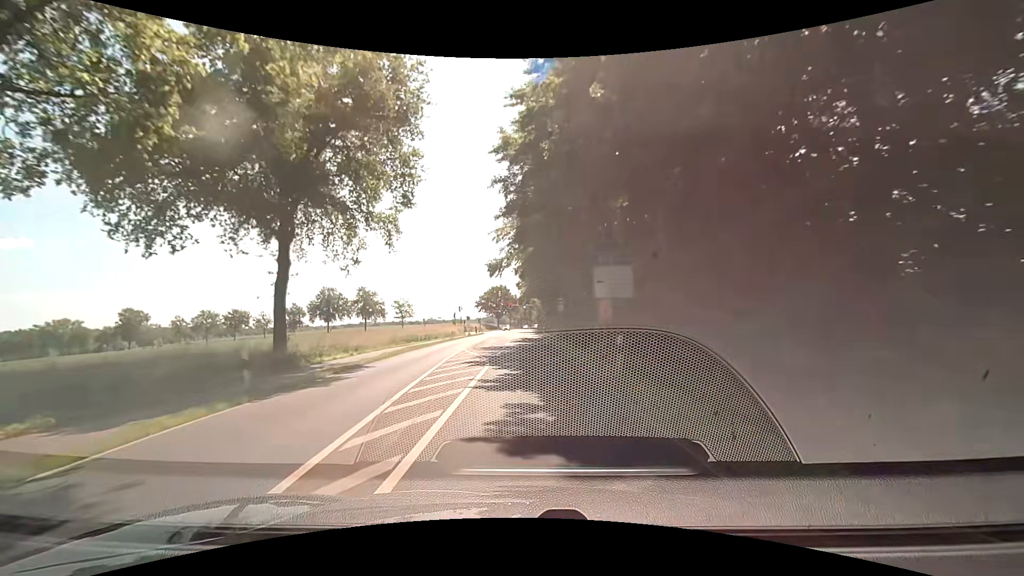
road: secondary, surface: asphalt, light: Day
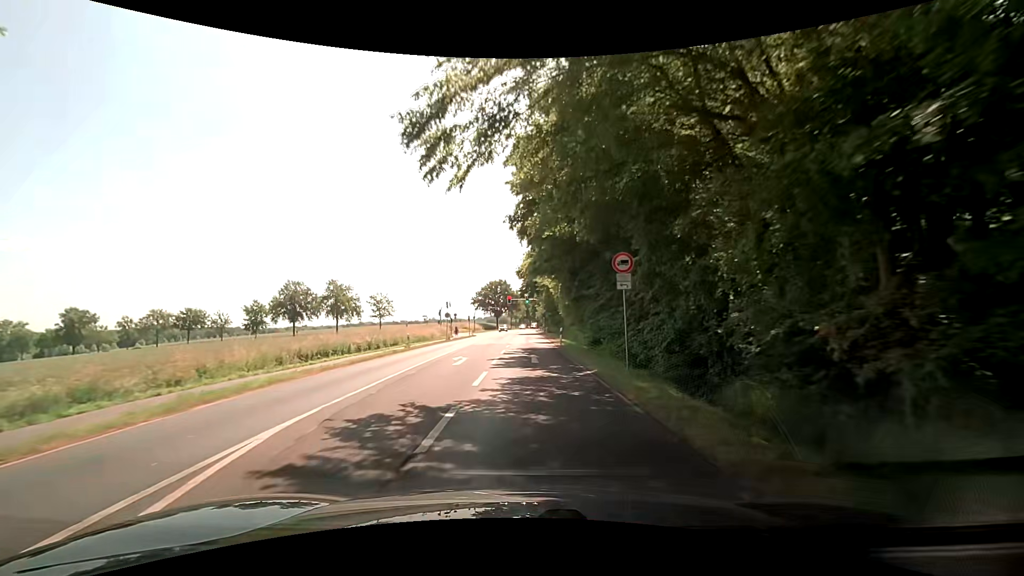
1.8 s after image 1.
(-0.3, +22.6) m; -1°
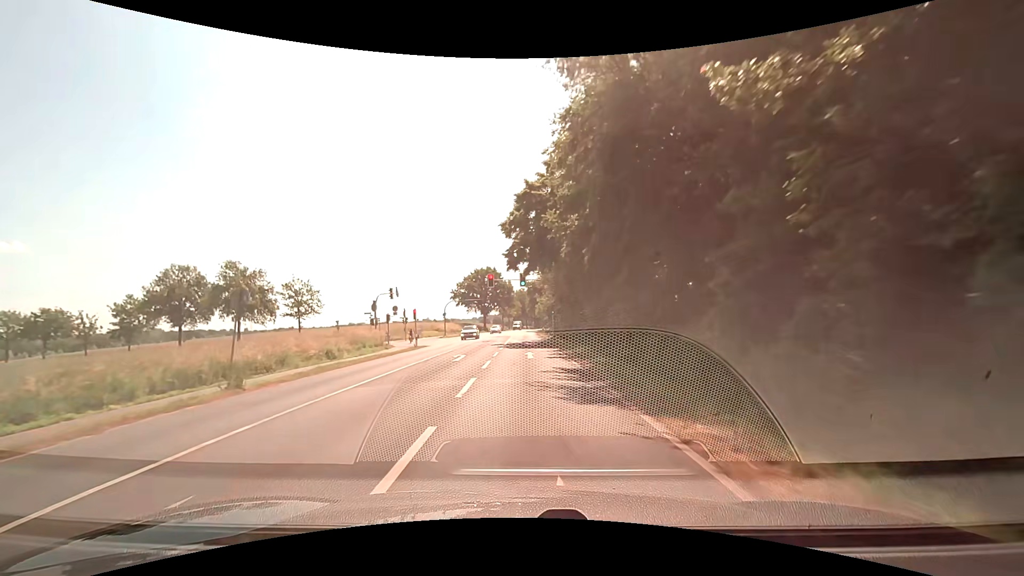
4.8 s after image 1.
(+0.5, +37.7) m; +1°
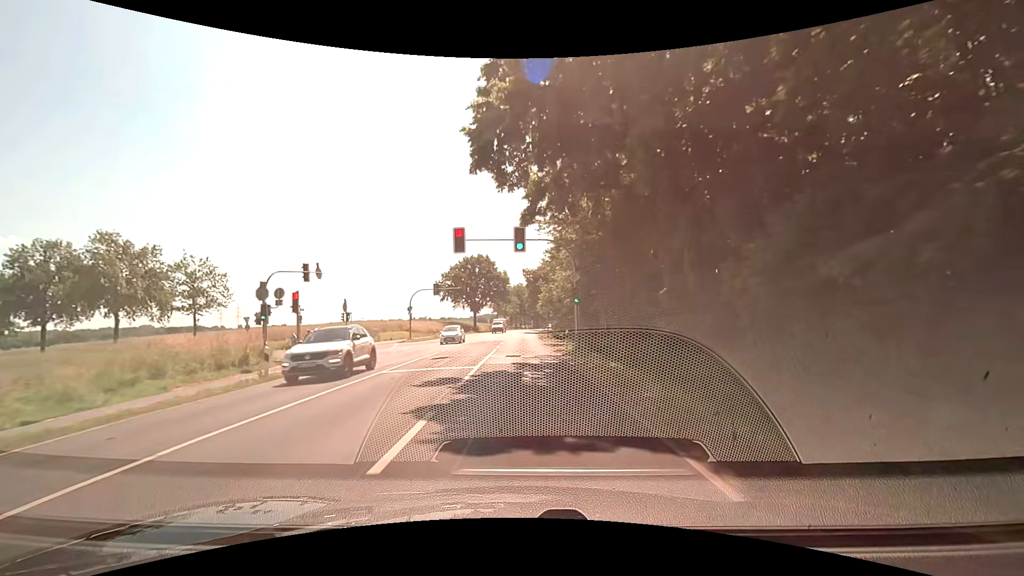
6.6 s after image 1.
(+0.1, +22.7) m; 0°
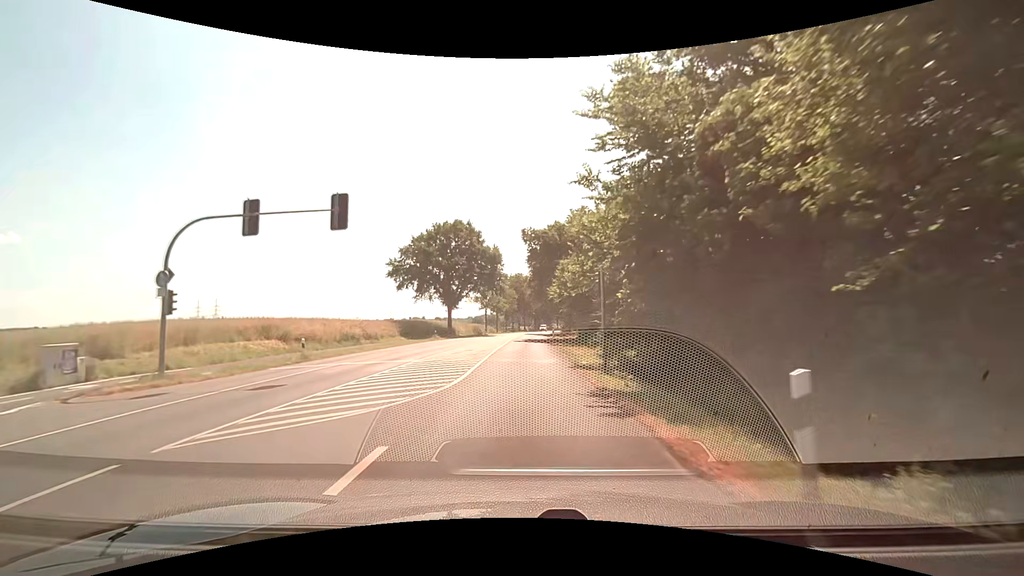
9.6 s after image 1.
(+0.1, +38.1) m; 0°
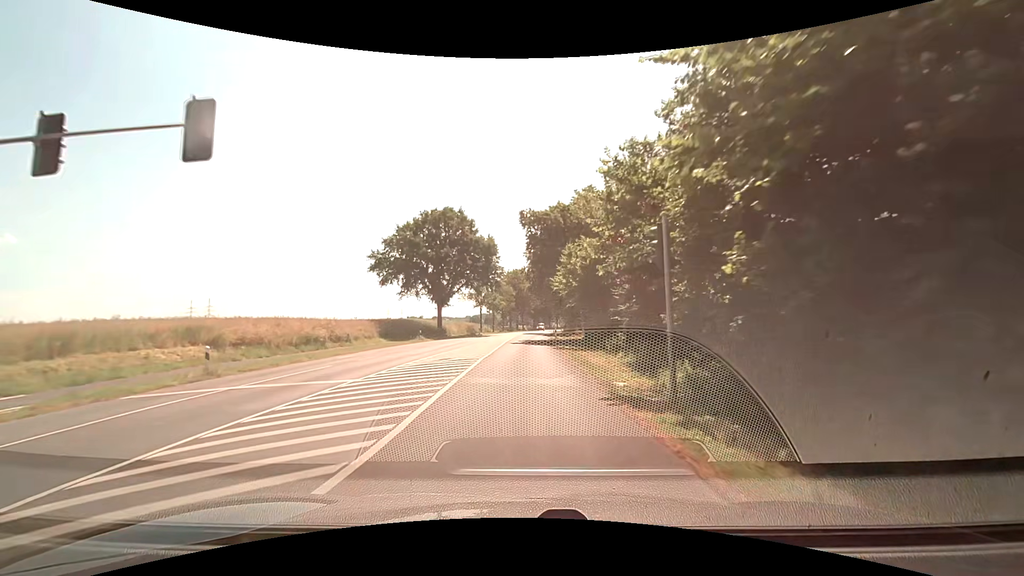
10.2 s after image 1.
(+0.1, +7.7) m; +1°
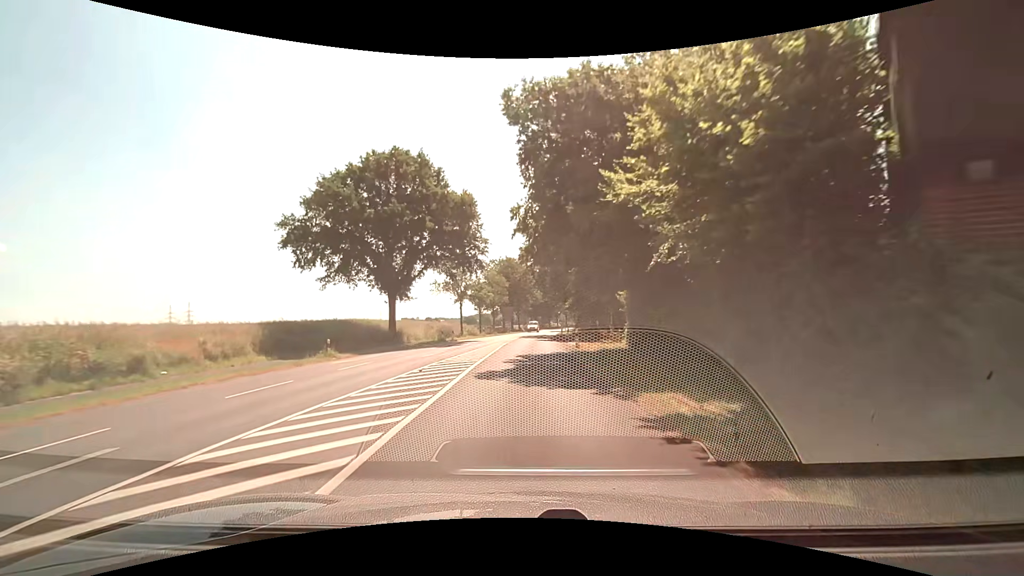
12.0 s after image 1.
(0.0, +23.1) m; 0°
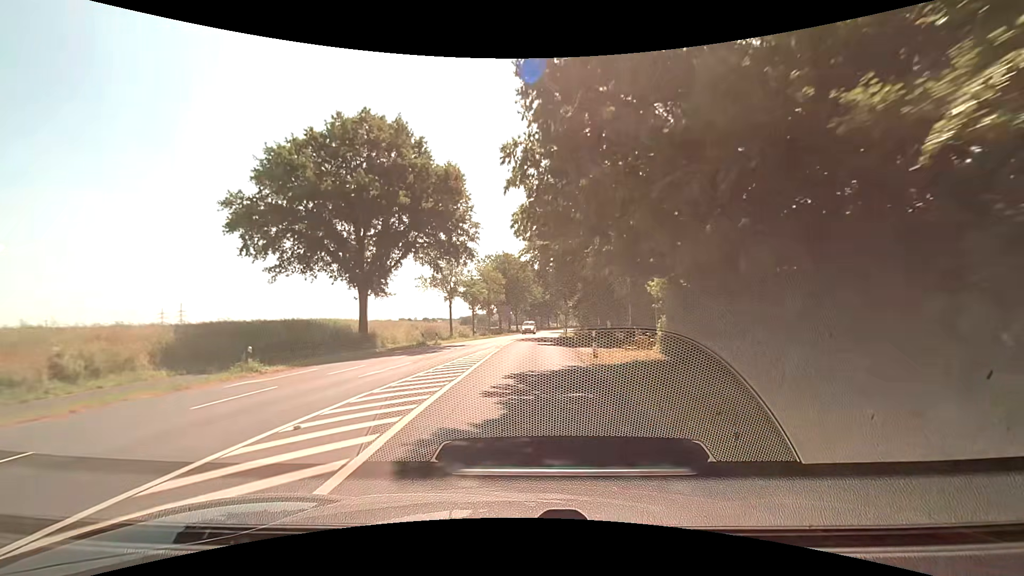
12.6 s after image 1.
(0.0, +7.7) m; 0°
(0, +10) (0, +20) (0, +30) (+1, +40) (+1, +50) (+2, +60) (+3, +70) (+4, +80) (+5, +90) (+6, +100) m
